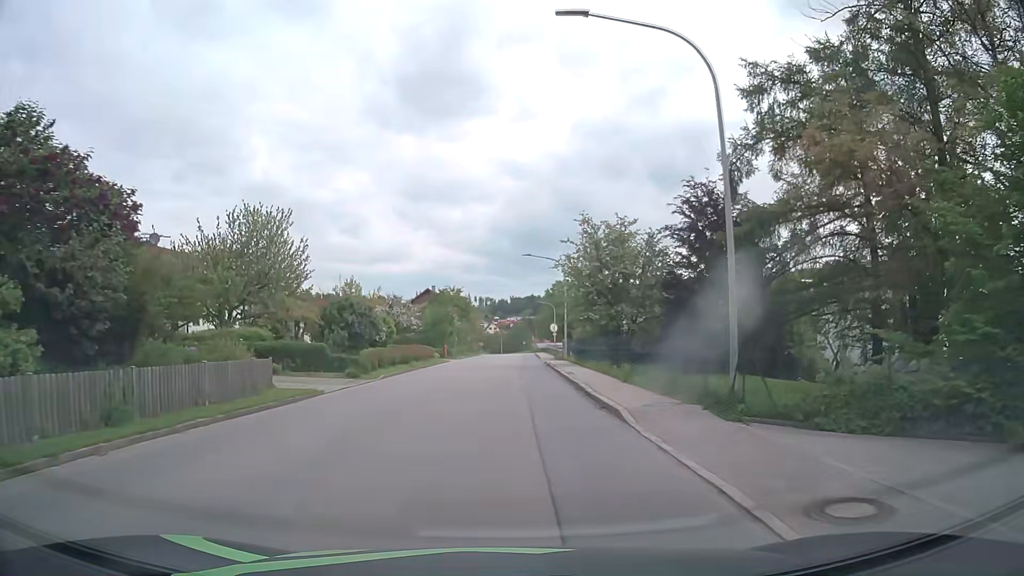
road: tertiary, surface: asphalt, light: Day
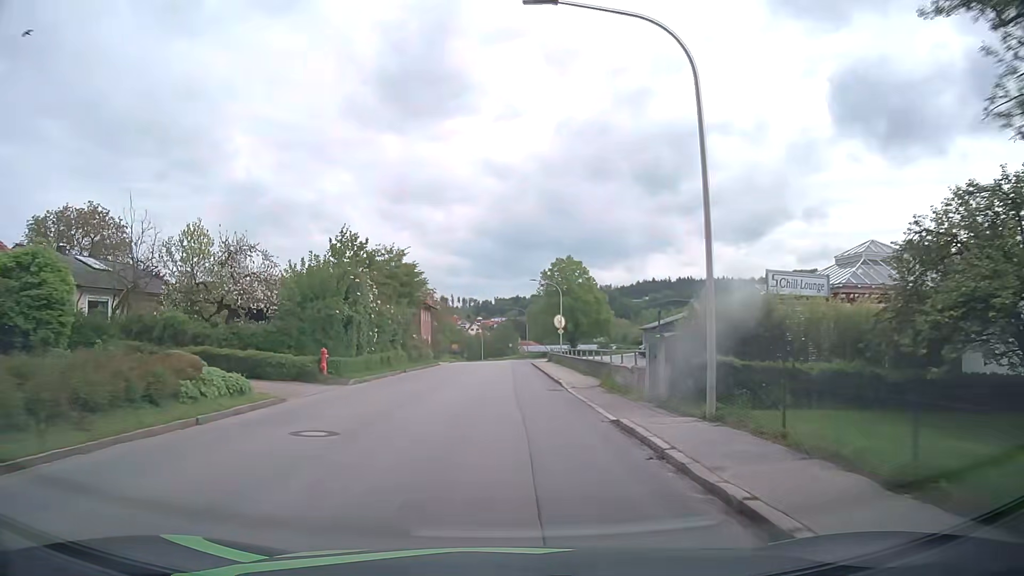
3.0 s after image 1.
(+0.5, +35.8) m; +1°
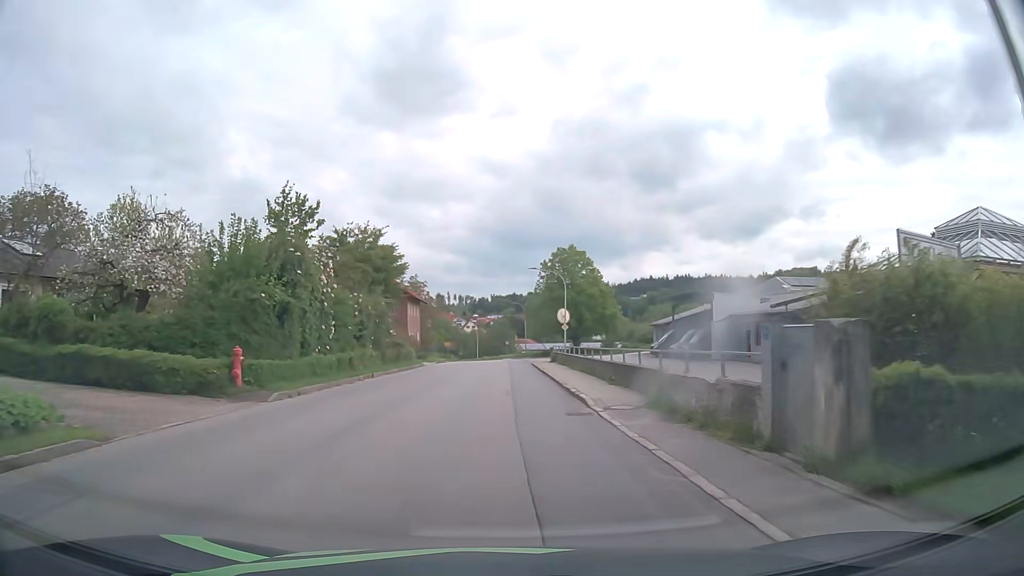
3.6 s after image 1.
(0.0, +7.7) m; +1°
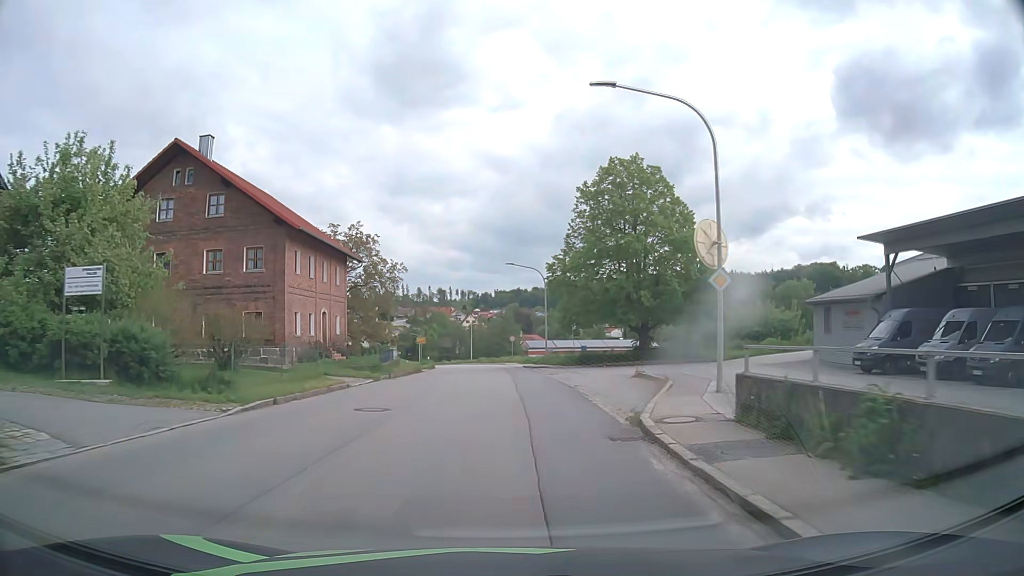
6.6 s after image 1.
(-0.2, +38.6) m; -1°
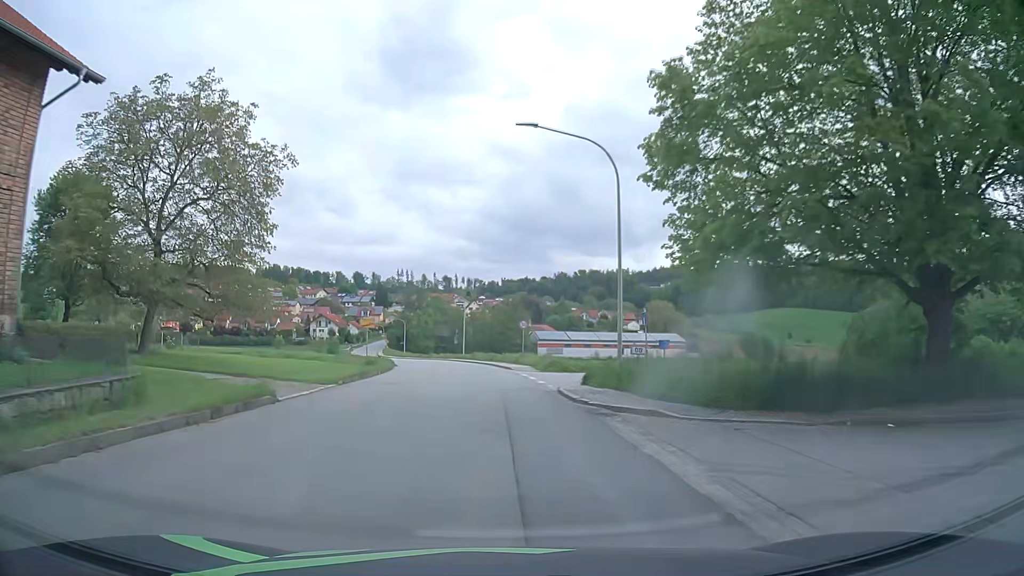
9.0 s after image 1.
(+0.1, +30.5) m; 0°
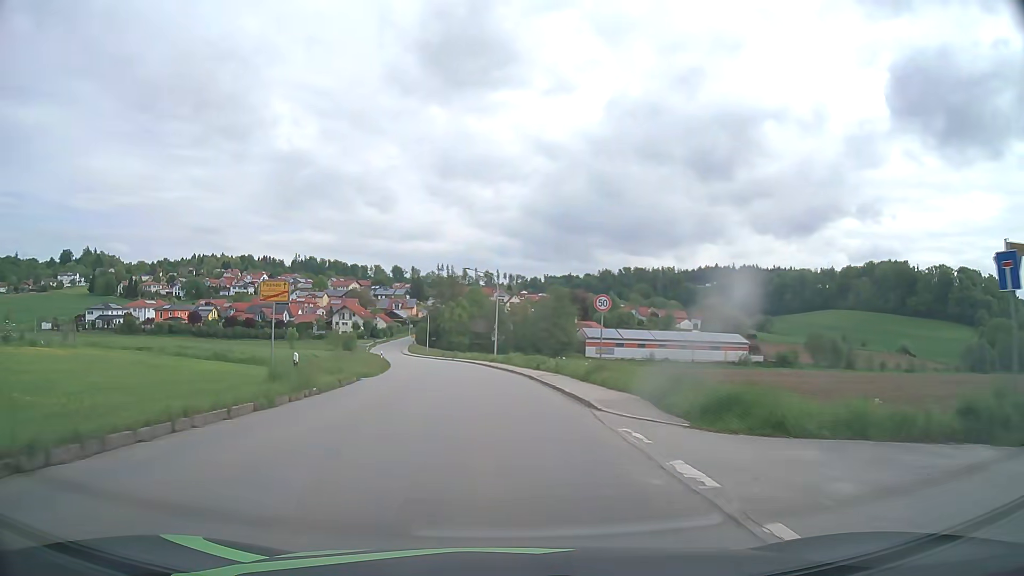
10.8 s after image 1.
(-0.5, +23.1) m; -3°
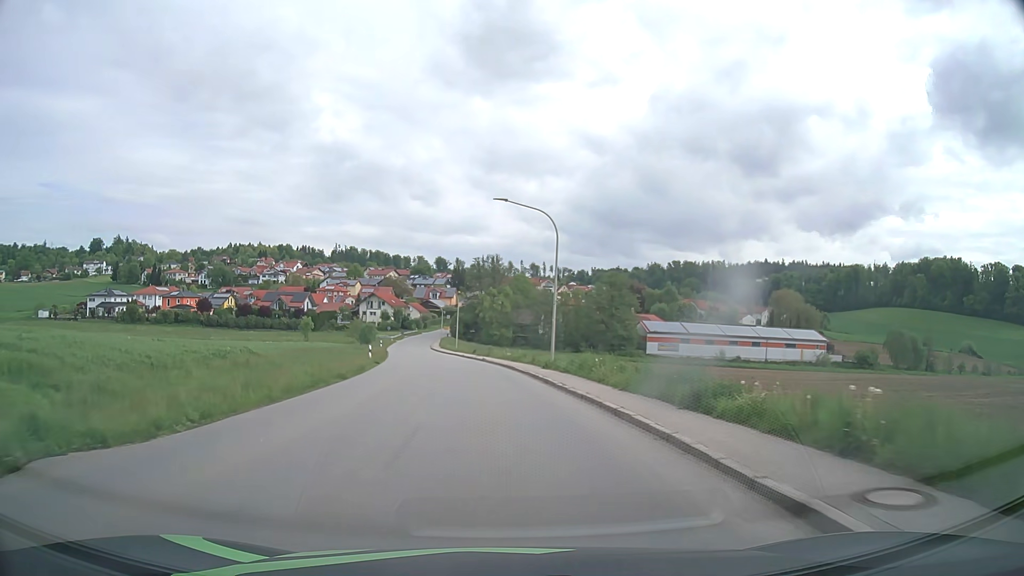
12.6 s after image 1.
(-0.8, +23.7) m; -4°
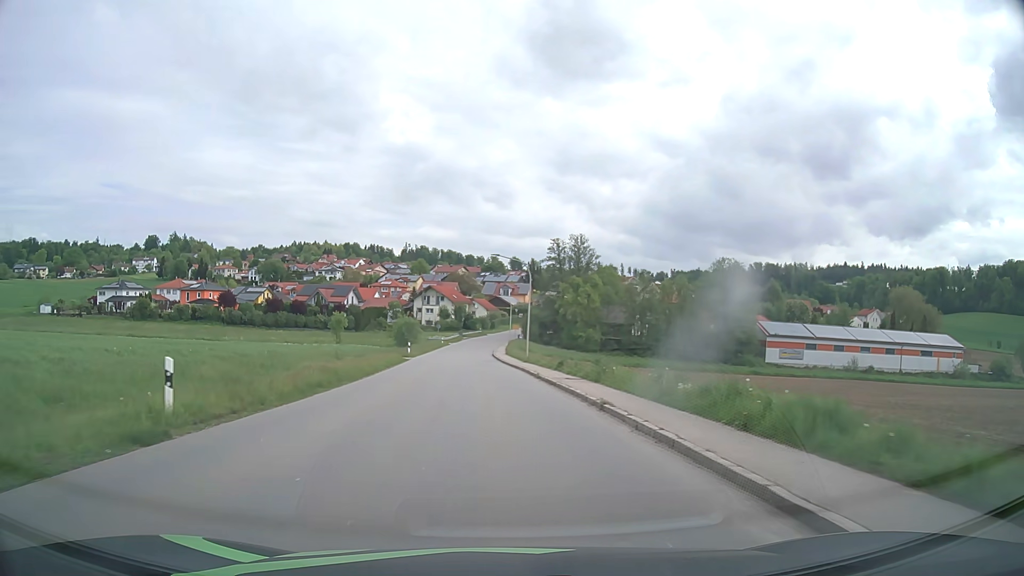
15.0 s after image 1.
(-1.7, +31.5) m; -6°
(0, +10) (0, +20) (-1, +30) (-1, +40) (-2, +50) (-2, +60) (-3, +70) (-3, +80) (-3, +90) (-3, +100) m
